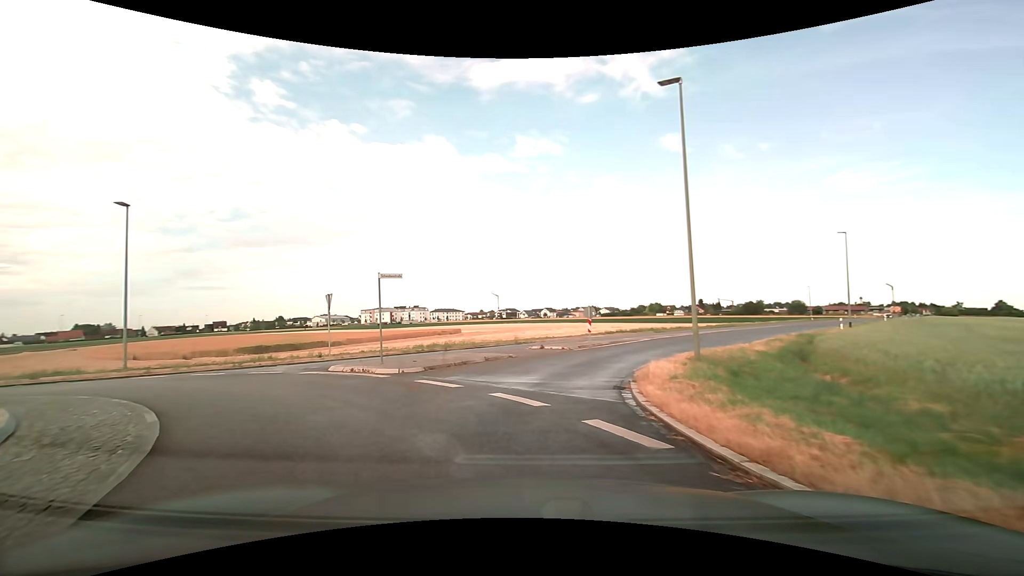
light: Day
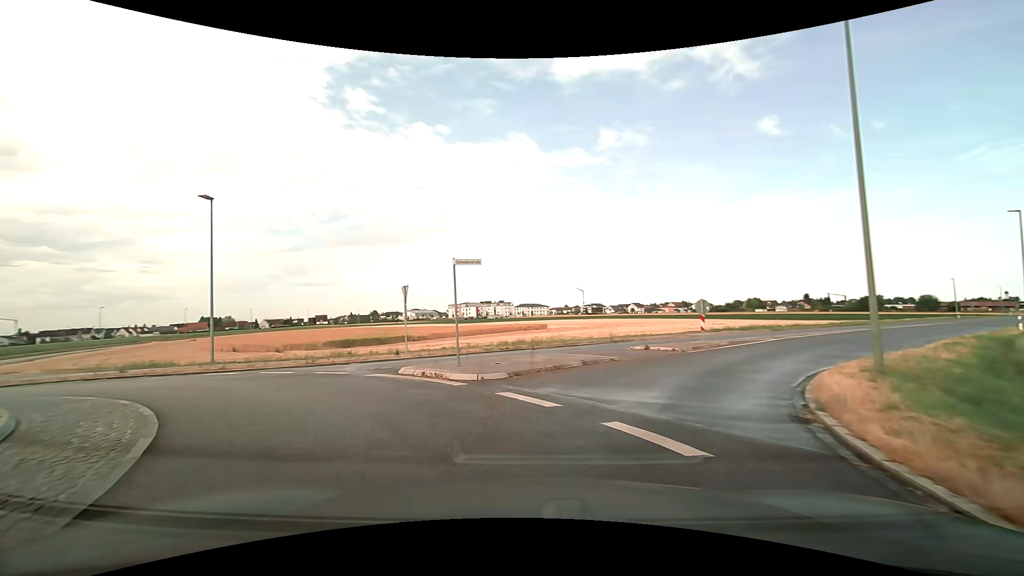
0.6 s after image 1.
(-0.2, +2.8) m; -10°
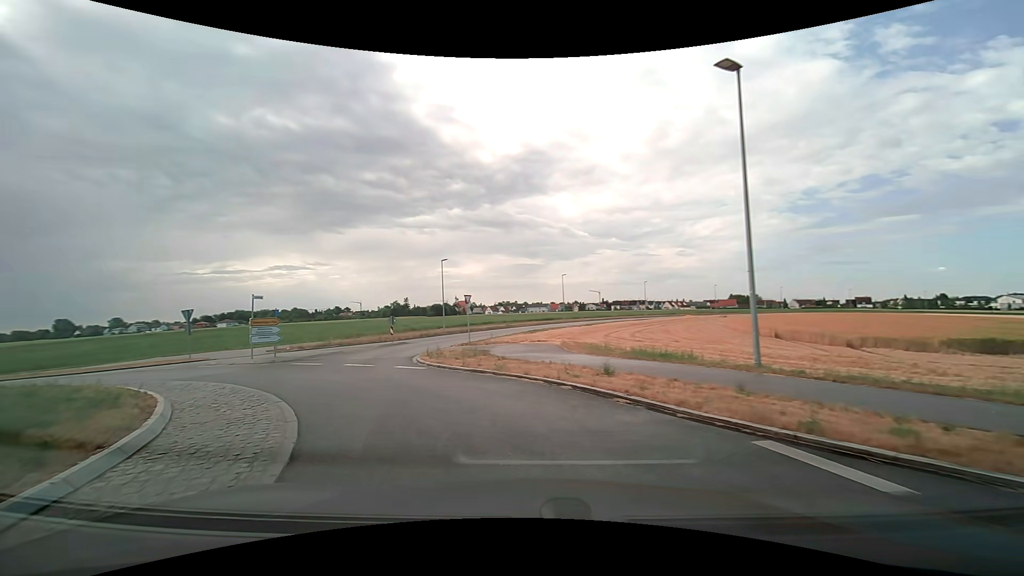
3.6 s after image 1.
(-6.3, +12.5) m; -56°
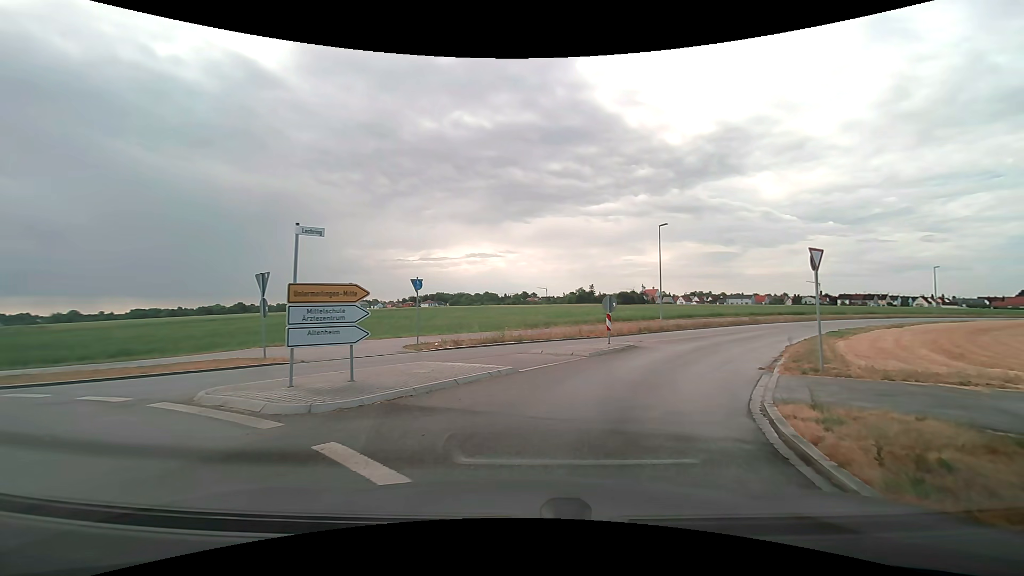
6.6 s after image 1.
(-4.7, +14.9) m; -21°
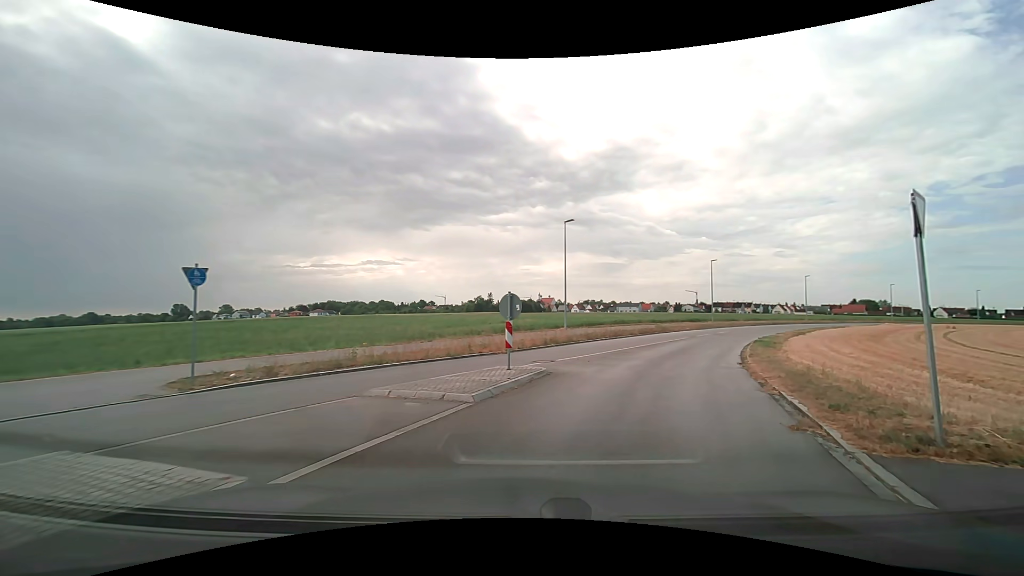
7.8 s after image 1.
(+0.5, +6.7) m; +11°
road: tertiary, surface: asphalt
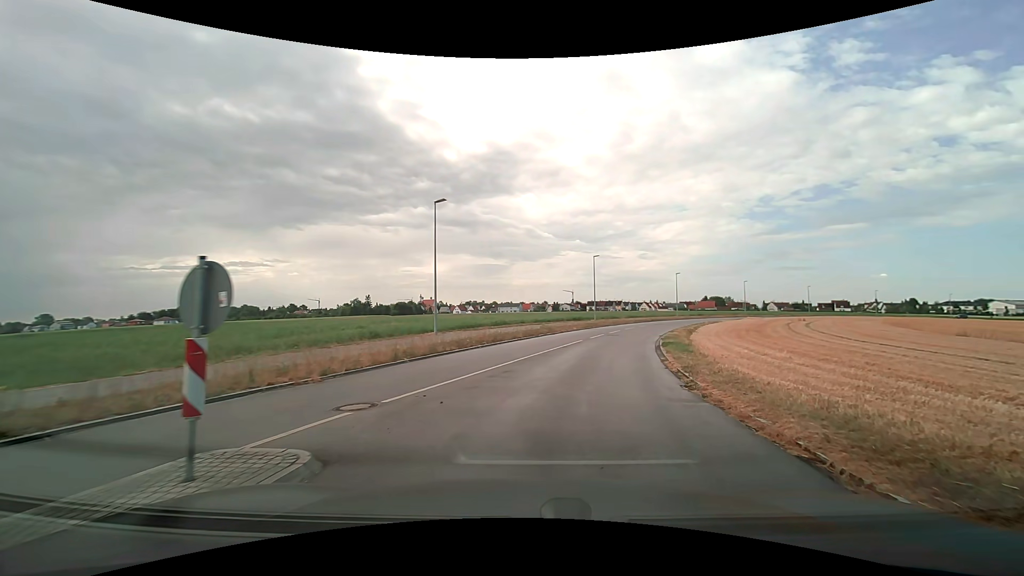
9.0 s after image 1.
(+0.8, +6.9) m; +14°
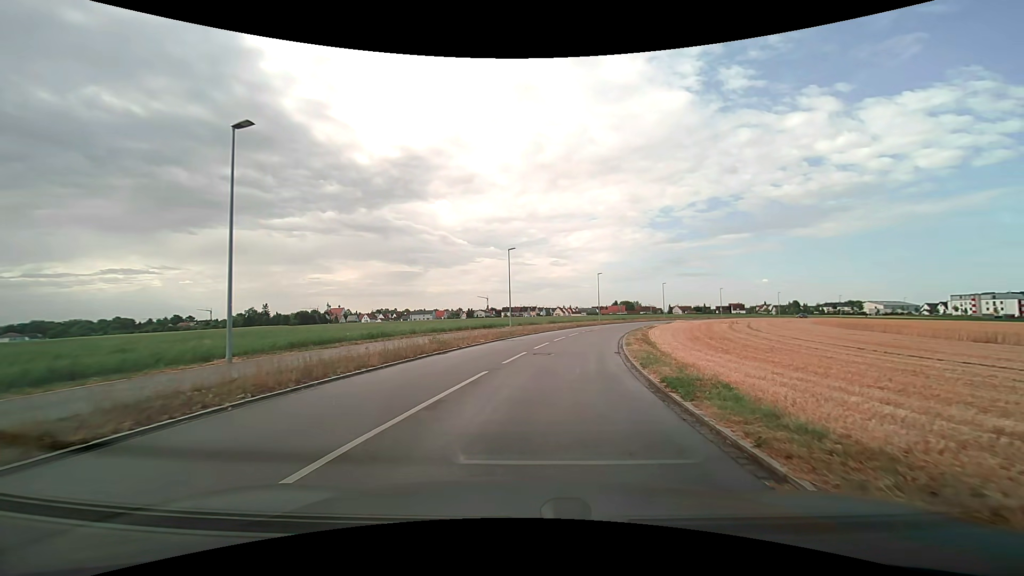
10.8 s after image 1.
(+1.2, +12.5) m; +10°
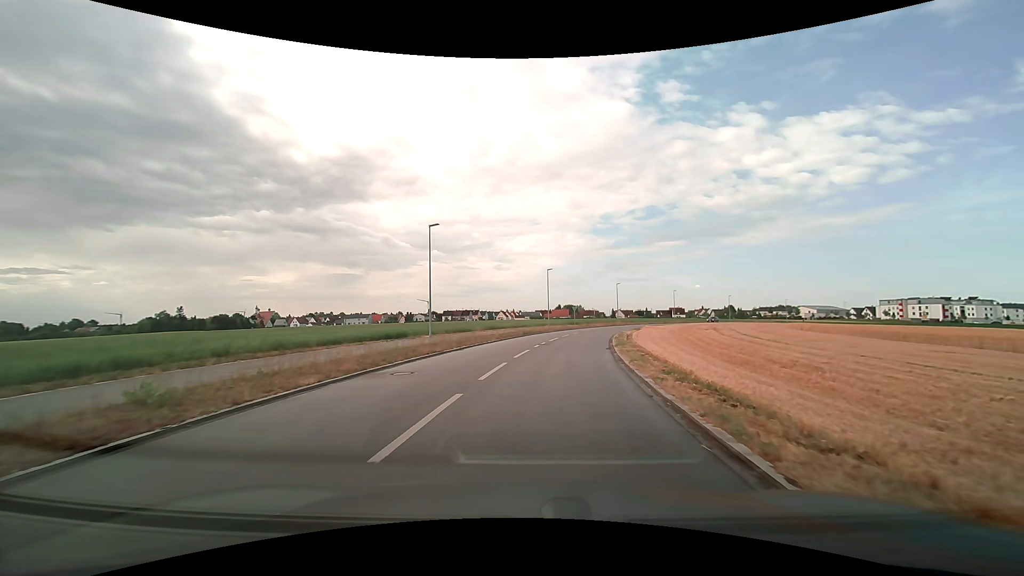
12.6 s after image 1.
(+0.9, +15.3) m; +7°
(0, +10) (+1, +20) (+3, +30) (+5, +40) (+7, +49) (+10, +59) (+13, +68) (+17, +78) (+21, +87) (+25, +96) m
